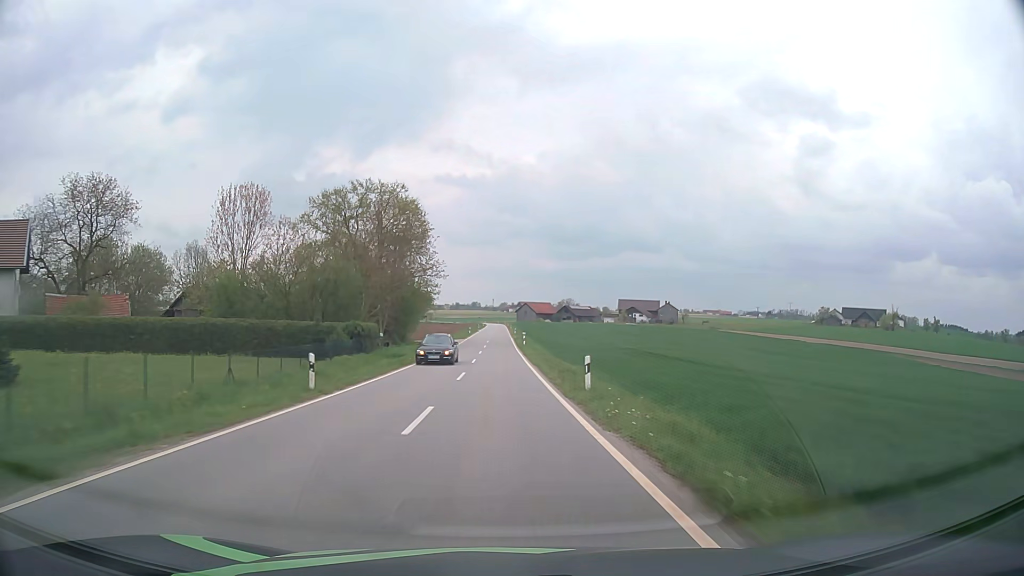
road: tertiary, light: Day
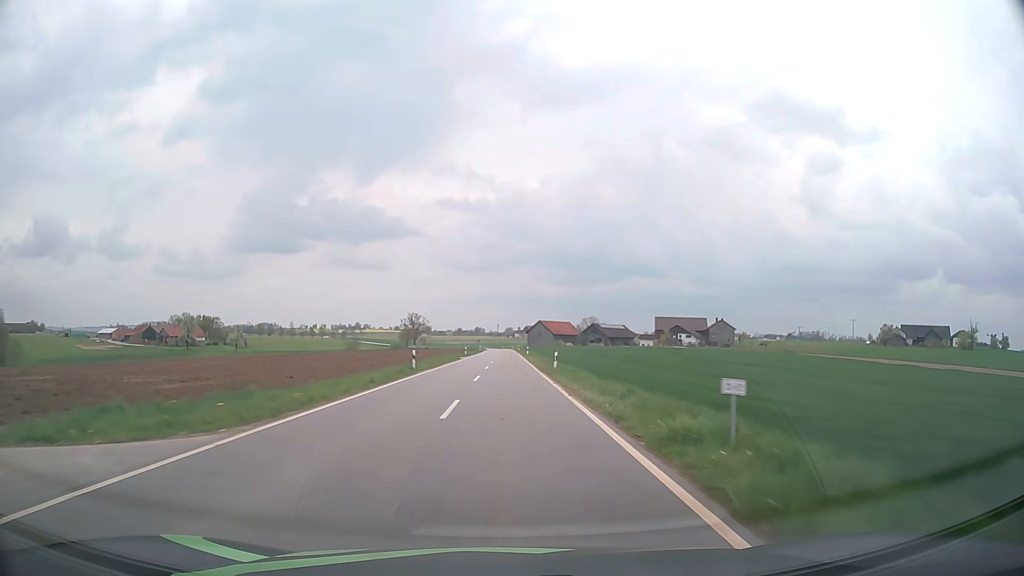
(-0.8, +70.8) m; -1°
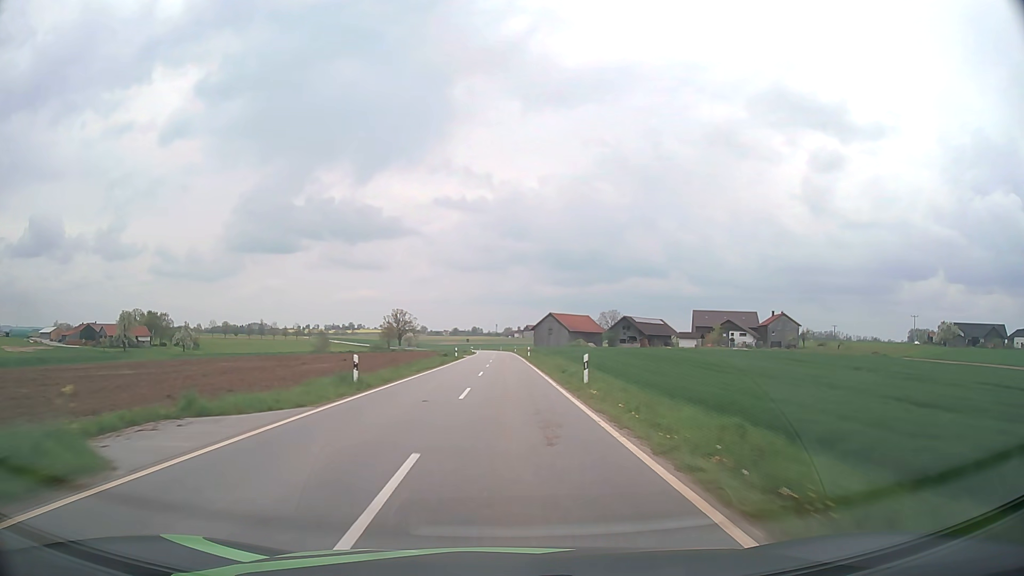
(0.0, +56.4) m; 0°
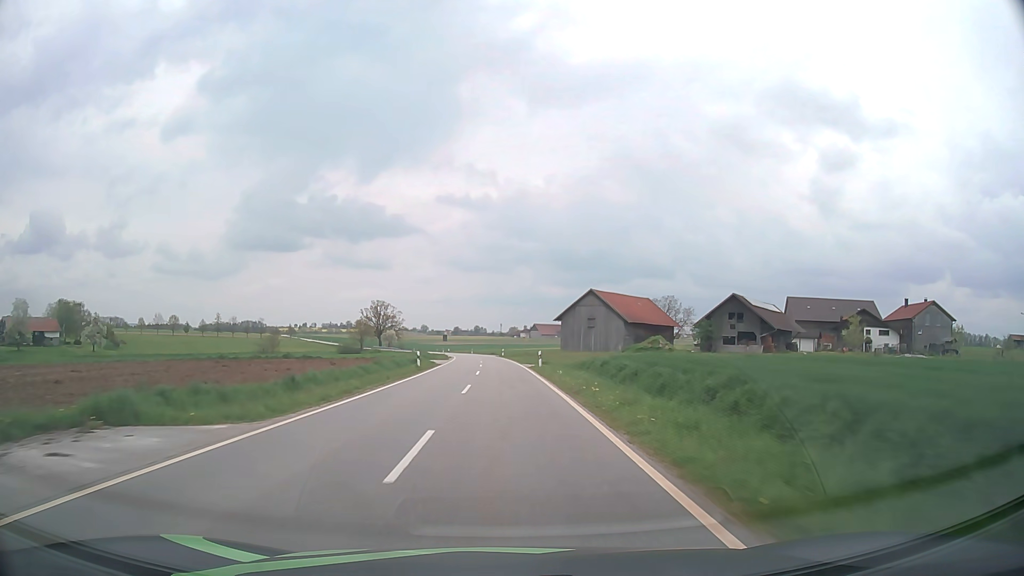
(0.0, +70.8) m; 0°
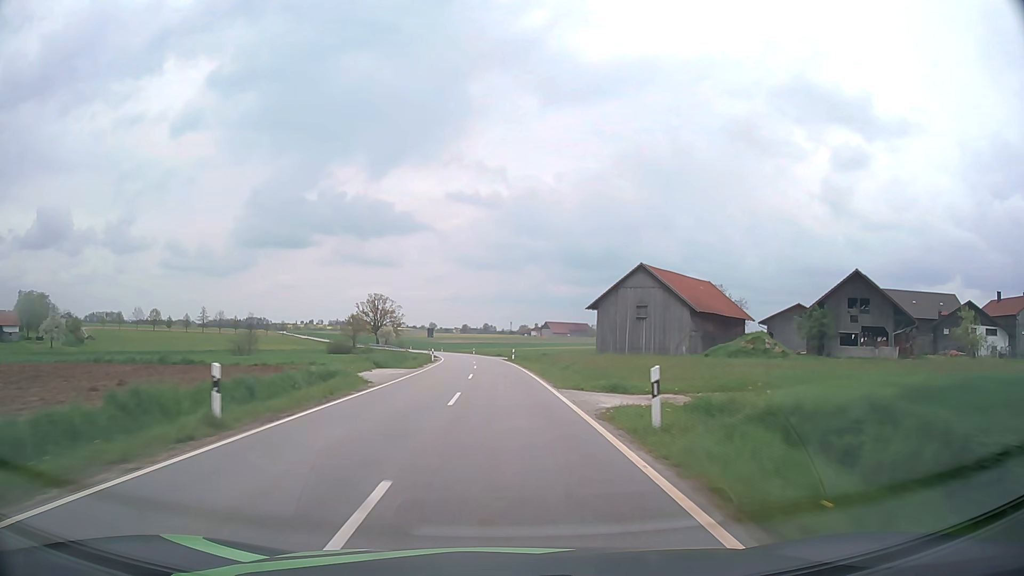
(-0.1, +28.3) m; -1°
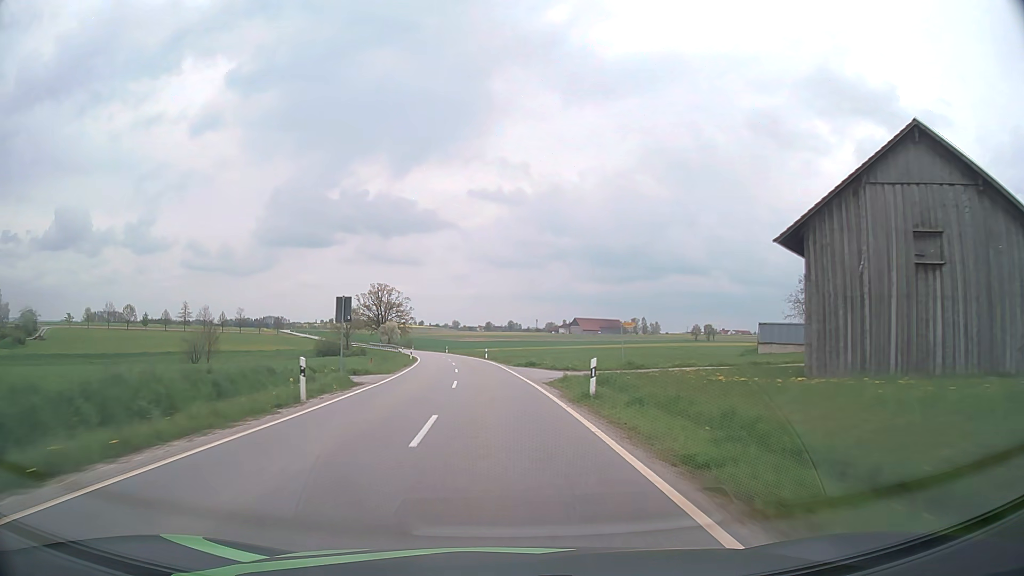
(-0.8, +42.6) m; -2°
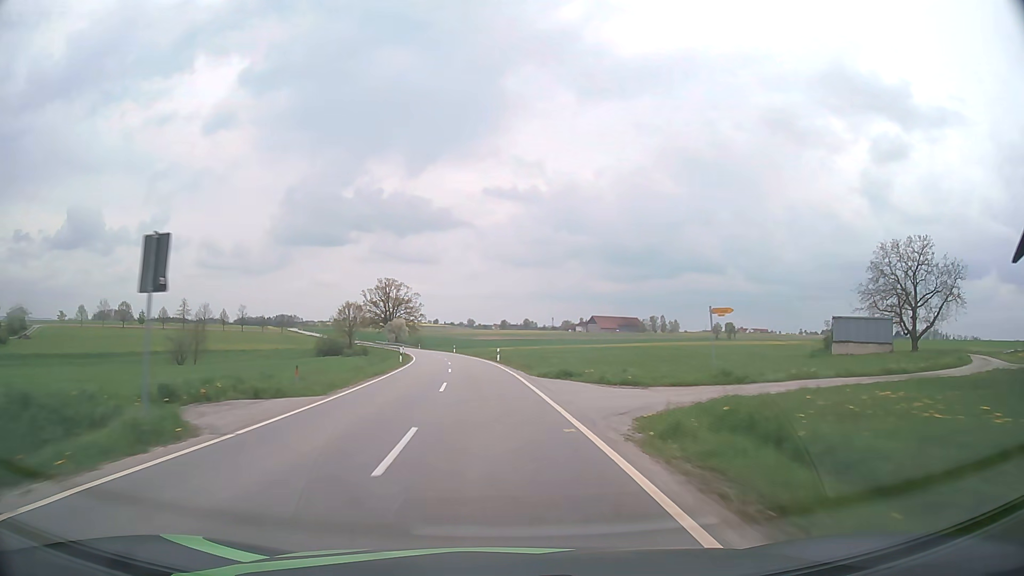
(-0.1, +14.2) m; -1°
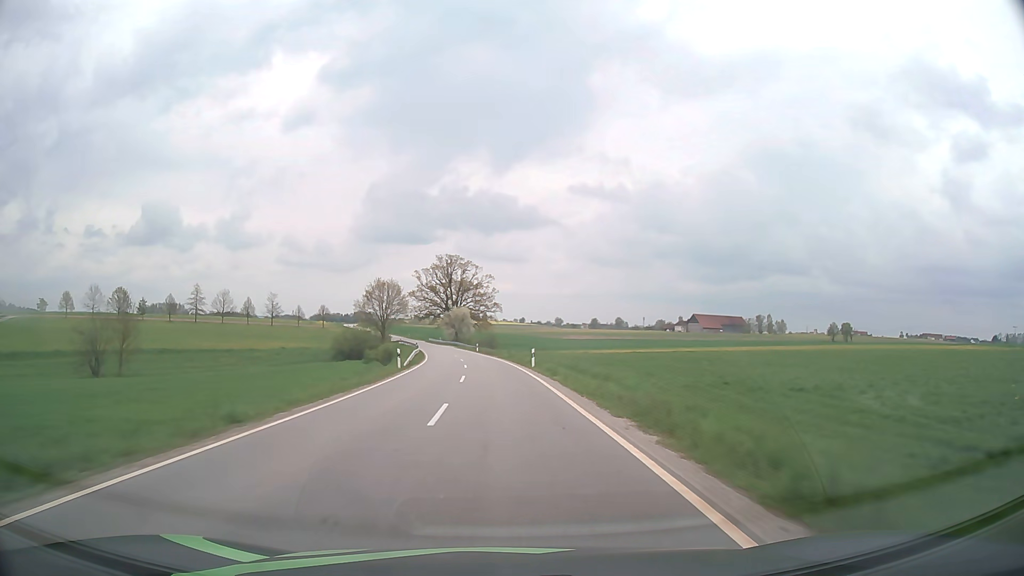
(-3.9, +56.7) m; -7°
